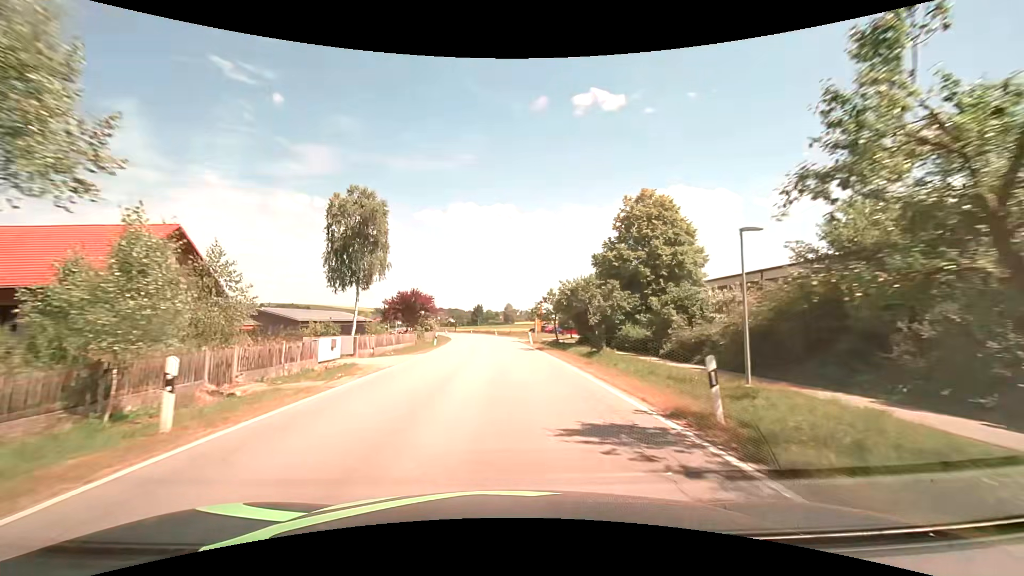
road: secondary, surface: asphalt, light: Day
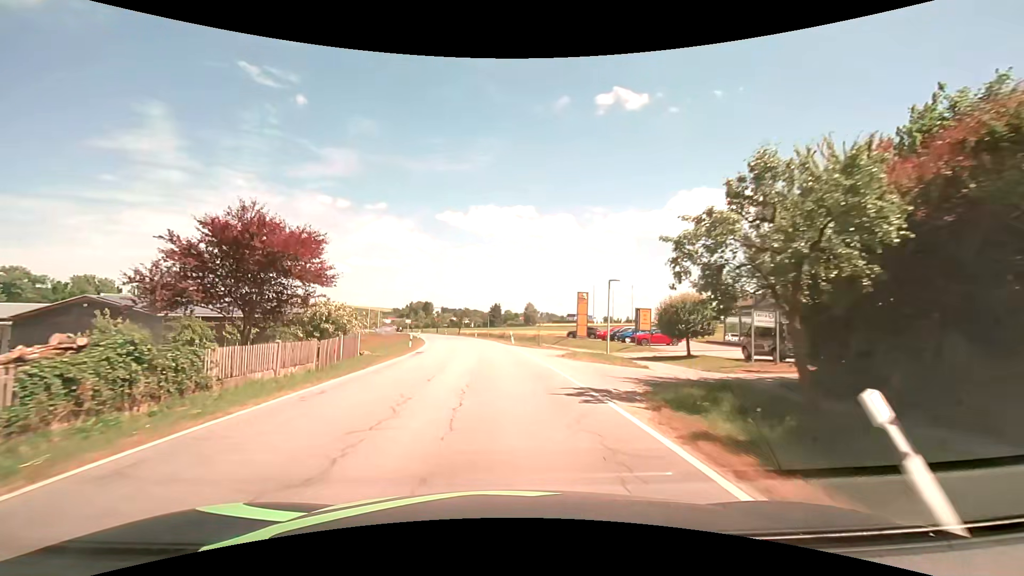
(-0.5, +38.3) m; -2°
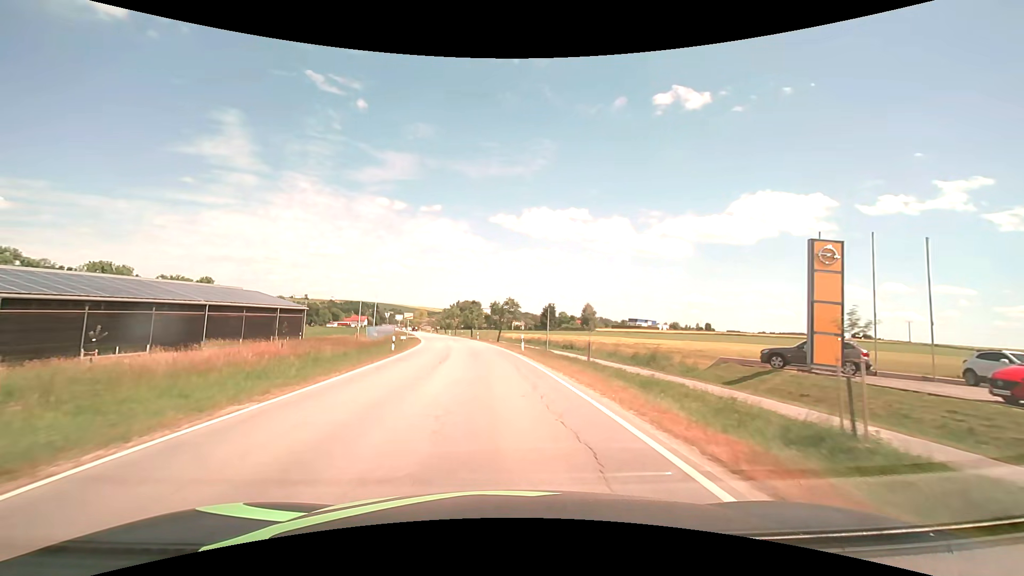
(-1.9, +38.5) m; -6°
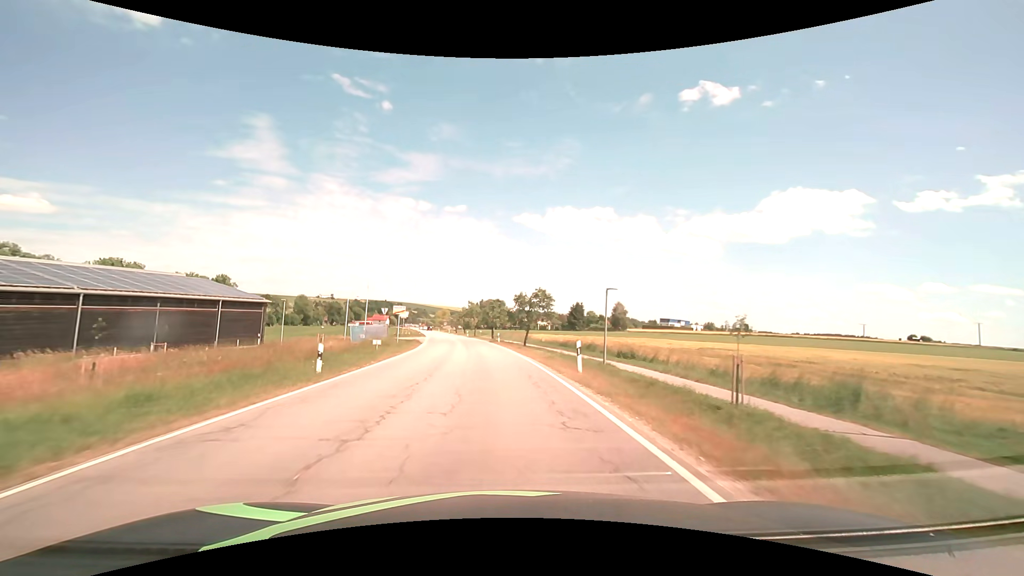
(-0.4, +15.5) m; -3°
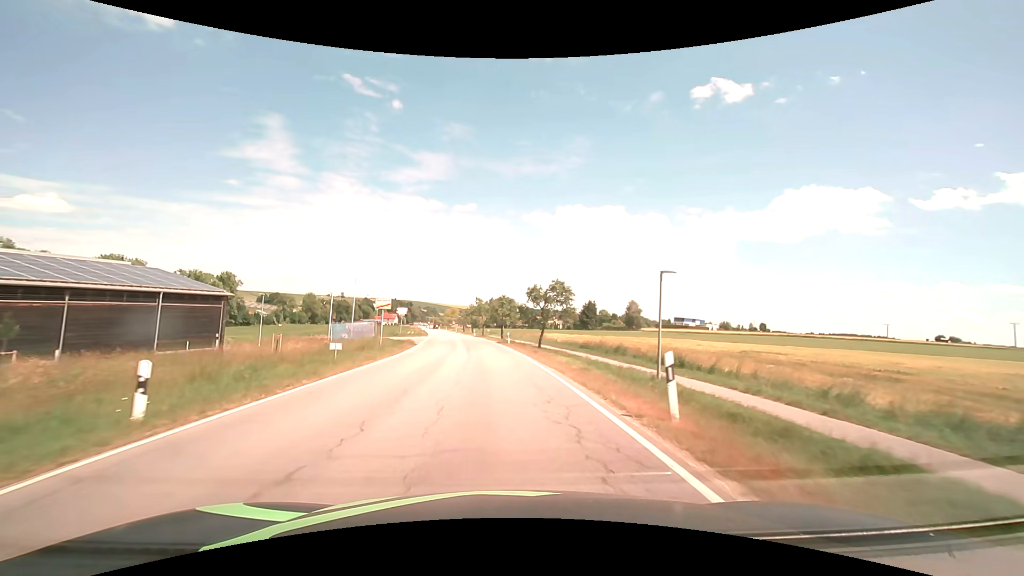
(-0.1, +7.8) m; -1°
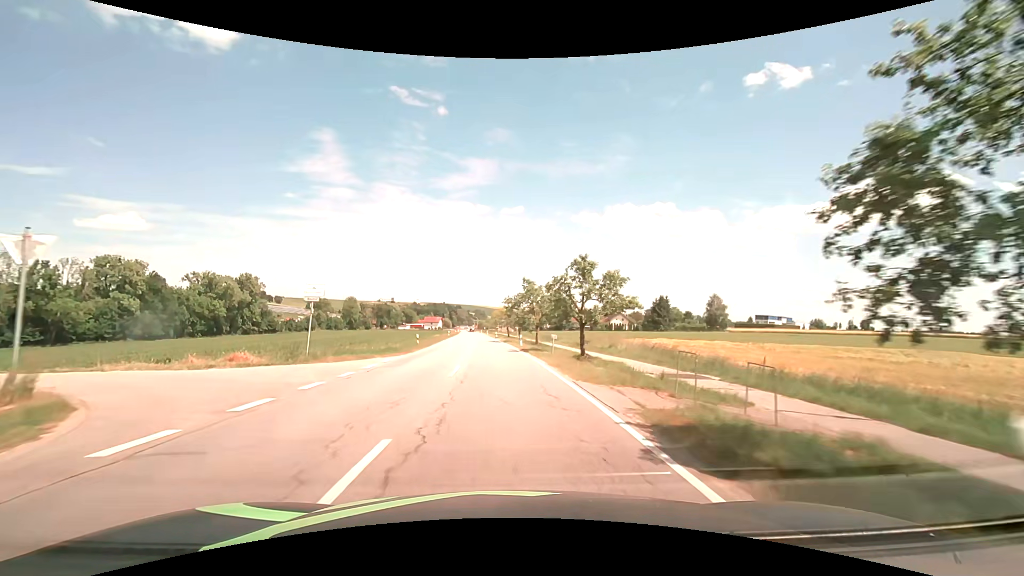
(-2.0, +39.4) m; -6°
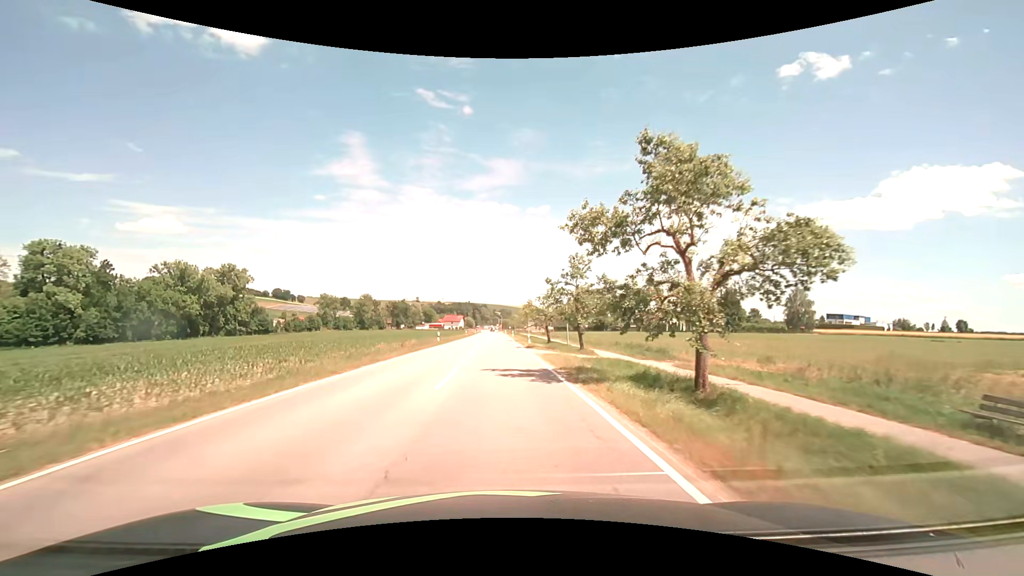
(-1.2, +39.7) m; -3°
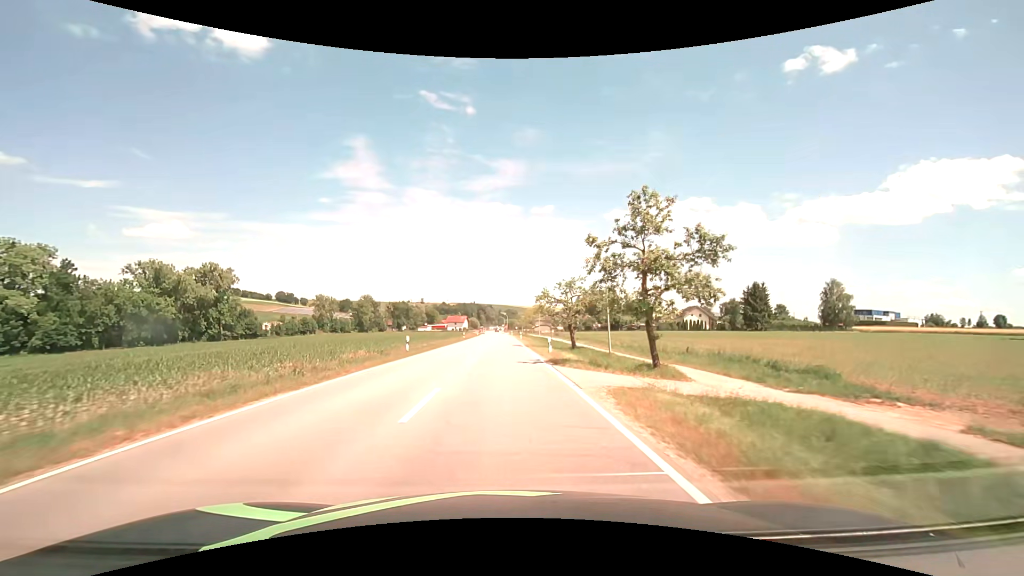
(0.0, +15.9) m; -1°
(0, +10) (0, +20) (0, +30) (0, +40) (0, +50) (0, +60) (-1, +70) (-1, +80) (-1, +90) (-1, +100) m
